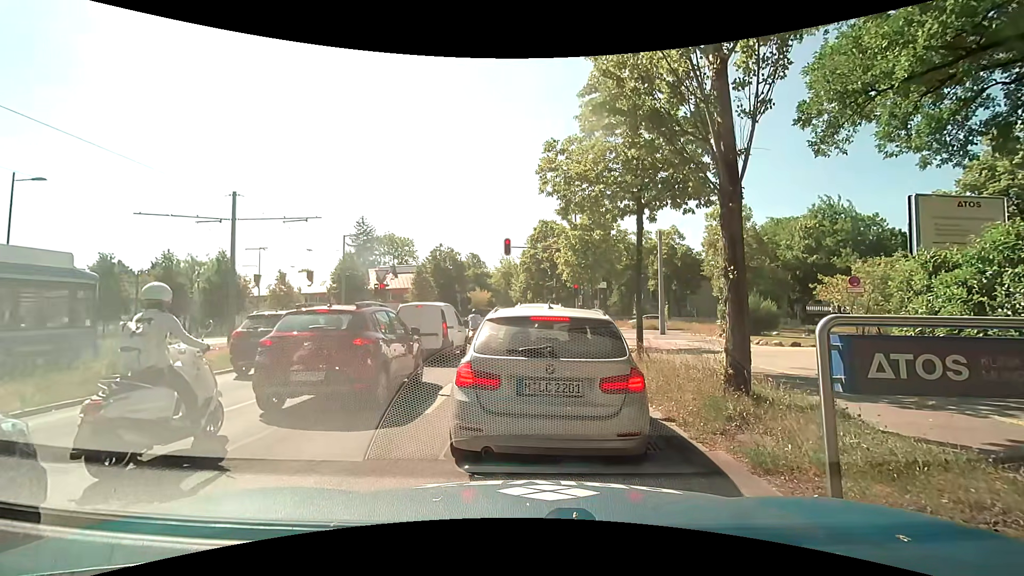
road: secondary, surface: asphalt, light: Day
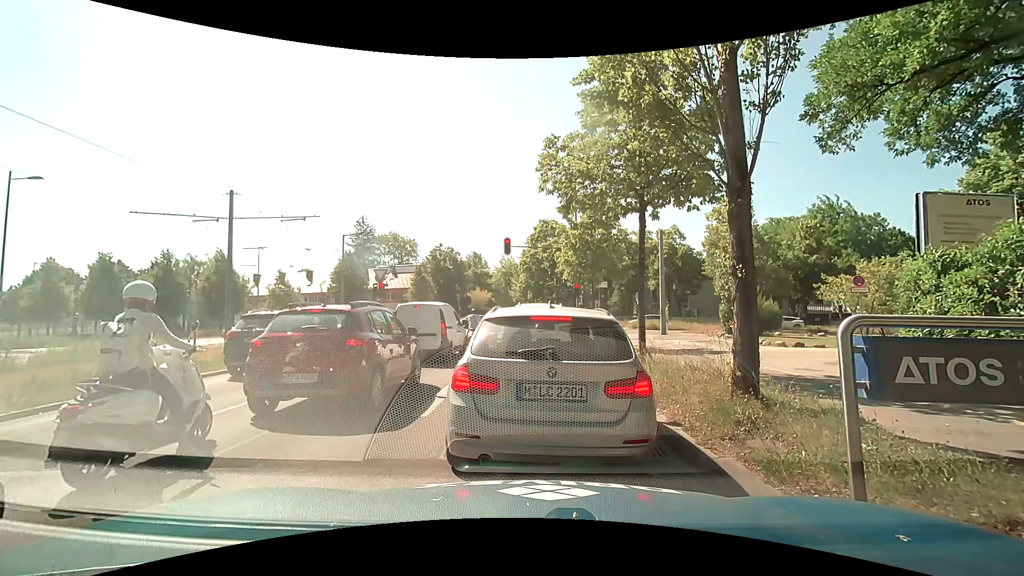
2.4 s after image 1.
(0.0, +0.3) m; 0°
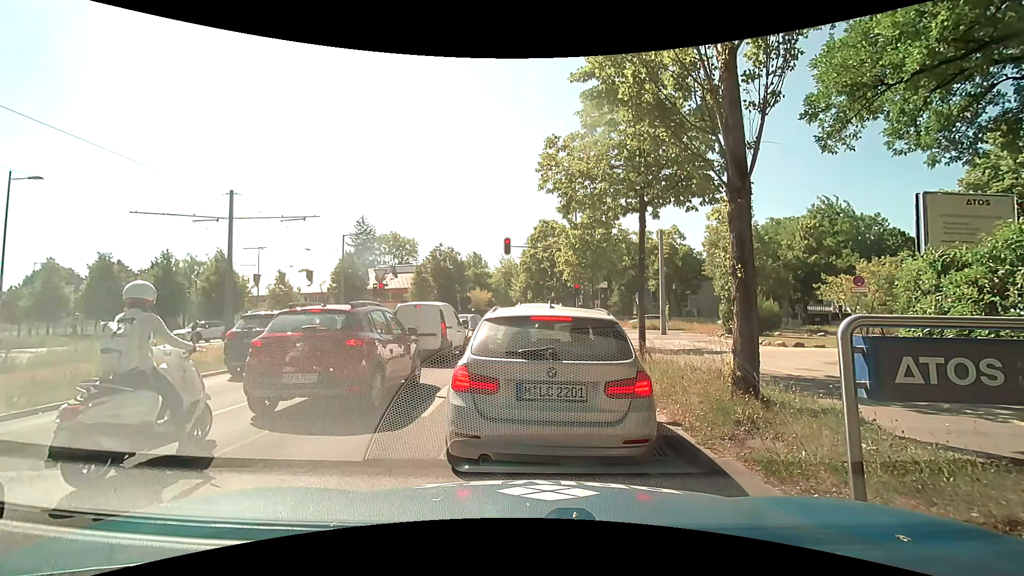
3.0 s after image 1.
(0.0, 0.0) m; 0°
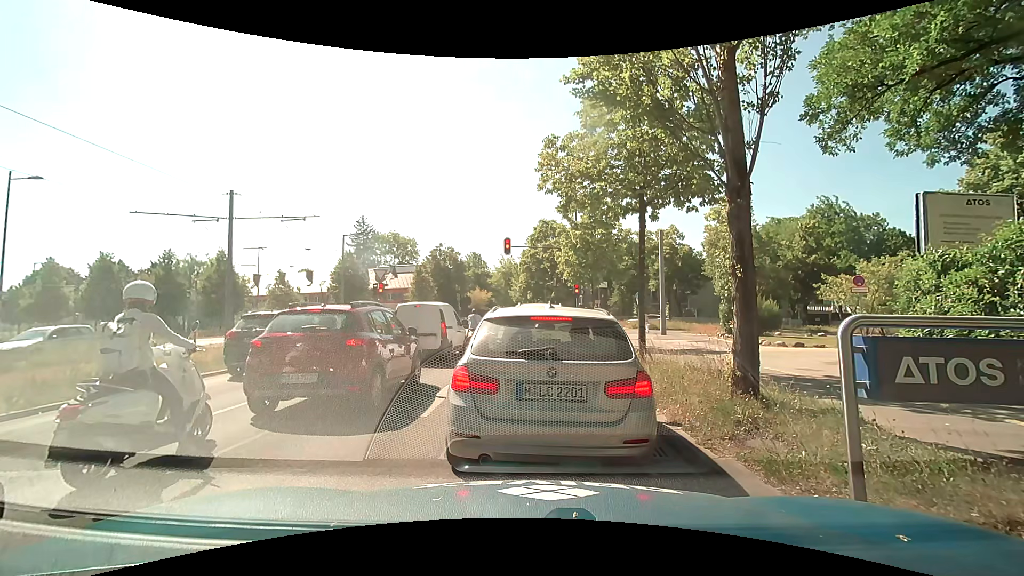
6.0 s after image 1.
(0.0, 0.0) m; 0°
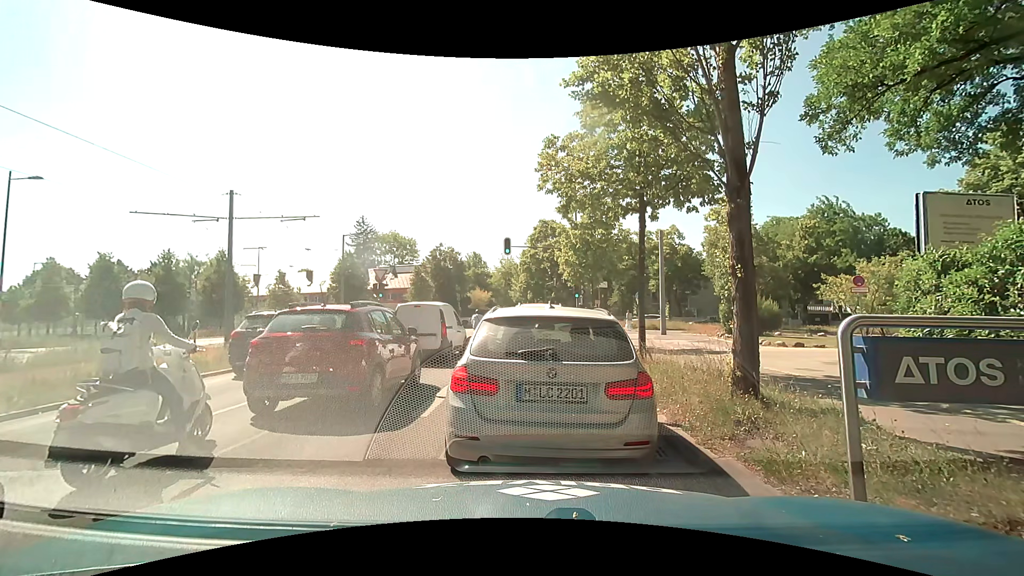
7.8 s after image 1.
(0.0, 0.0) m; 0°
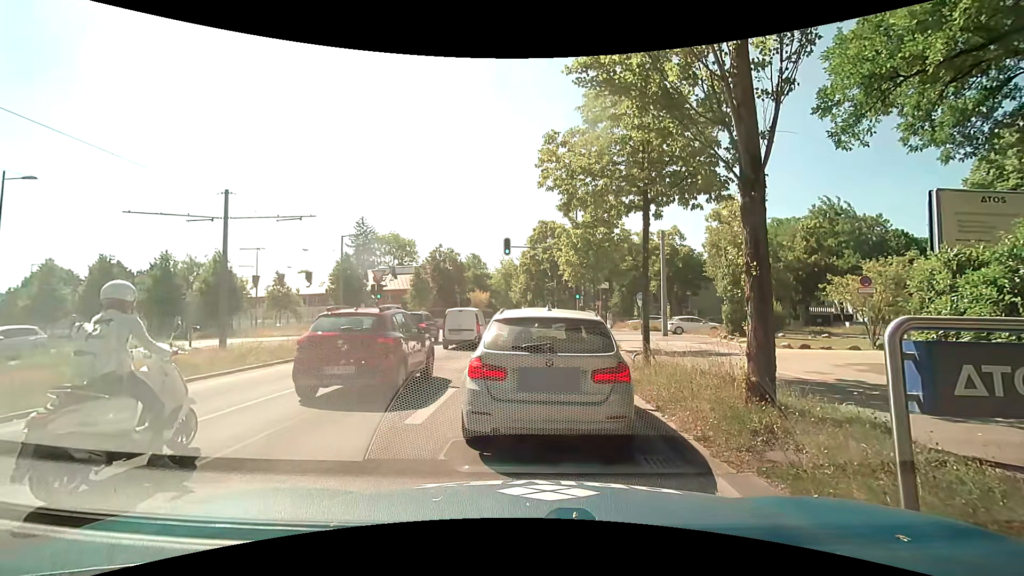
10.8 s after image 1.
(0.0, +0.4) m; 0°
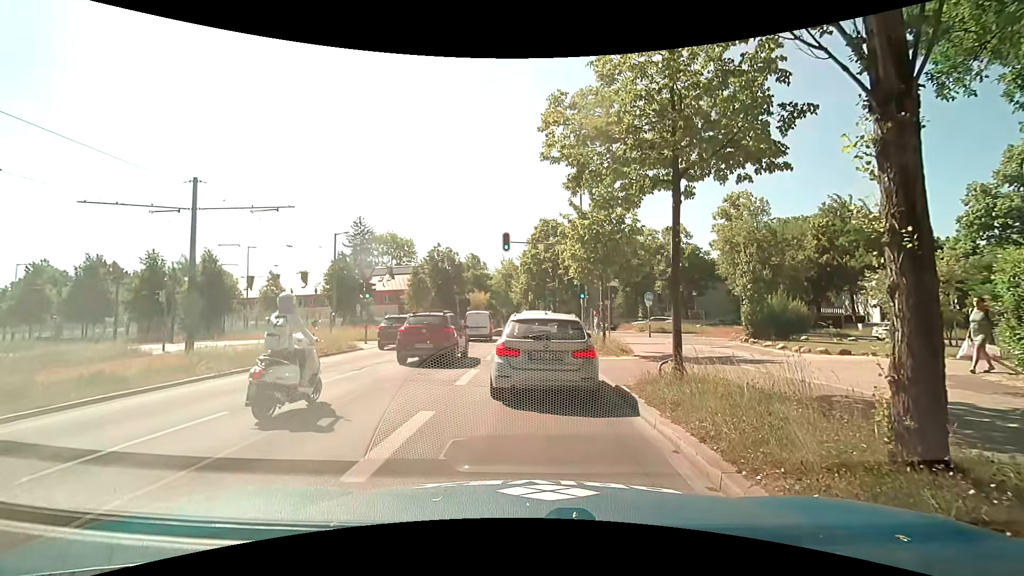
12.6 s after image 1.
(0.0, +2.4) m; +2°
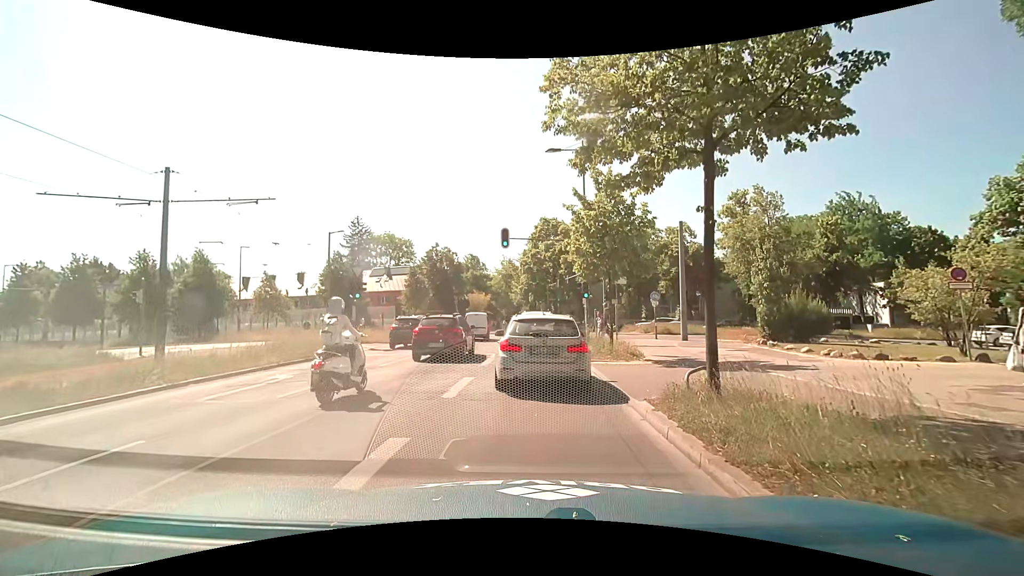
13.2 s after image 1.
(0.0, +1.8) m; 0°
